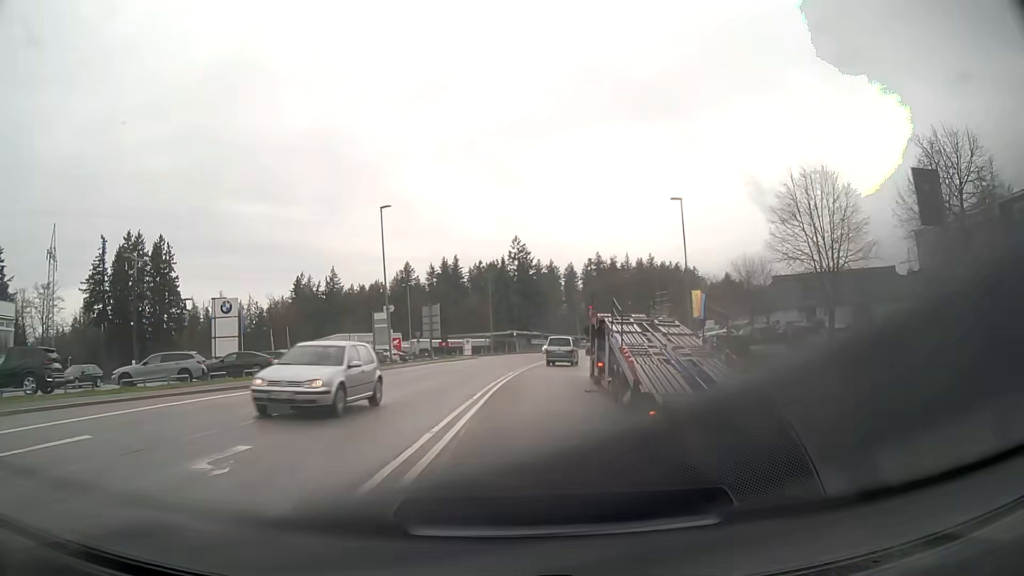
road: secondary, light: Day
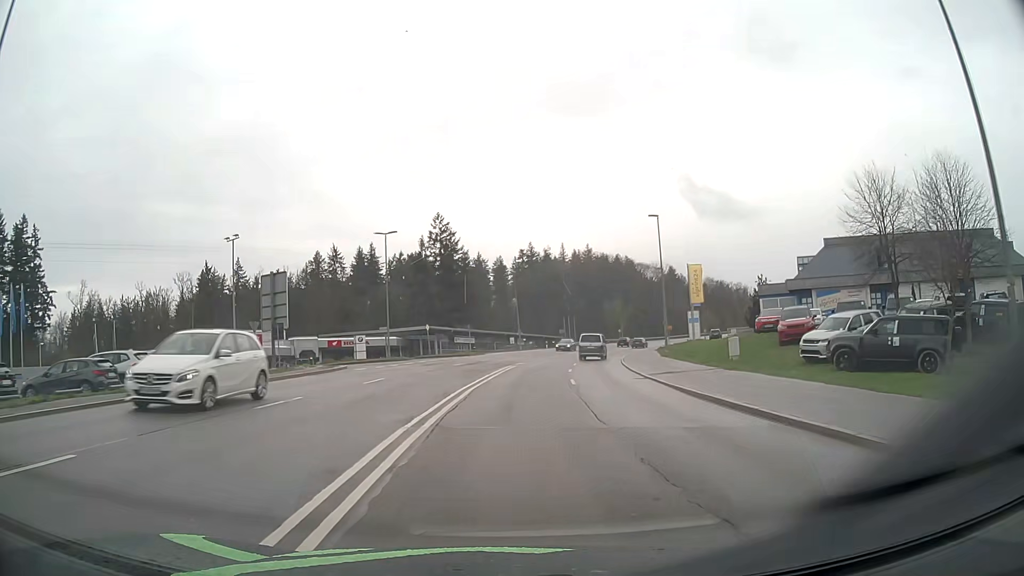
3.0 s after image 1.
(+1.6, +32.9) m; +6°
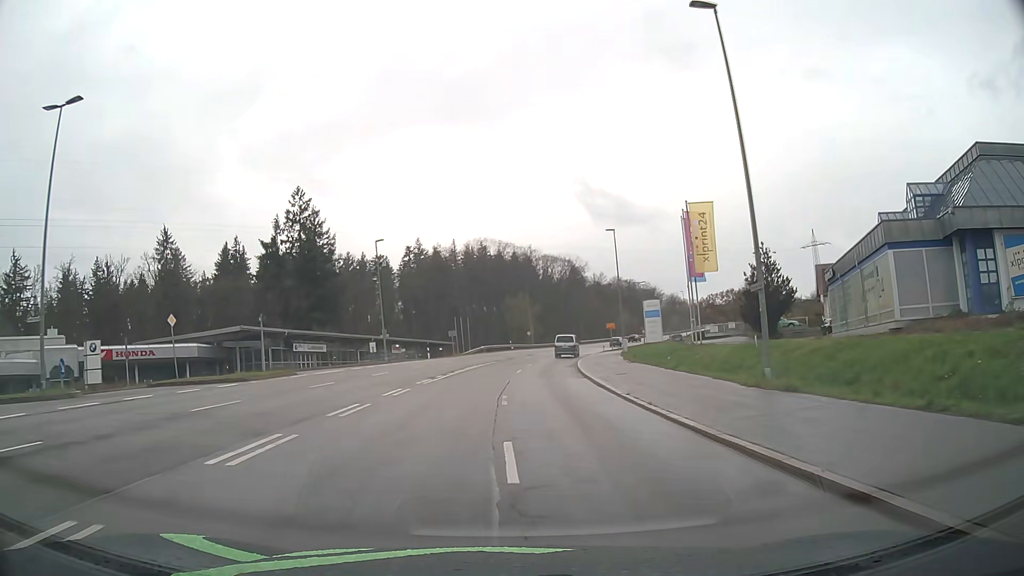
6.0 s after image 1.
(+3.0, +33.9) m; +10°
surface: asphalt
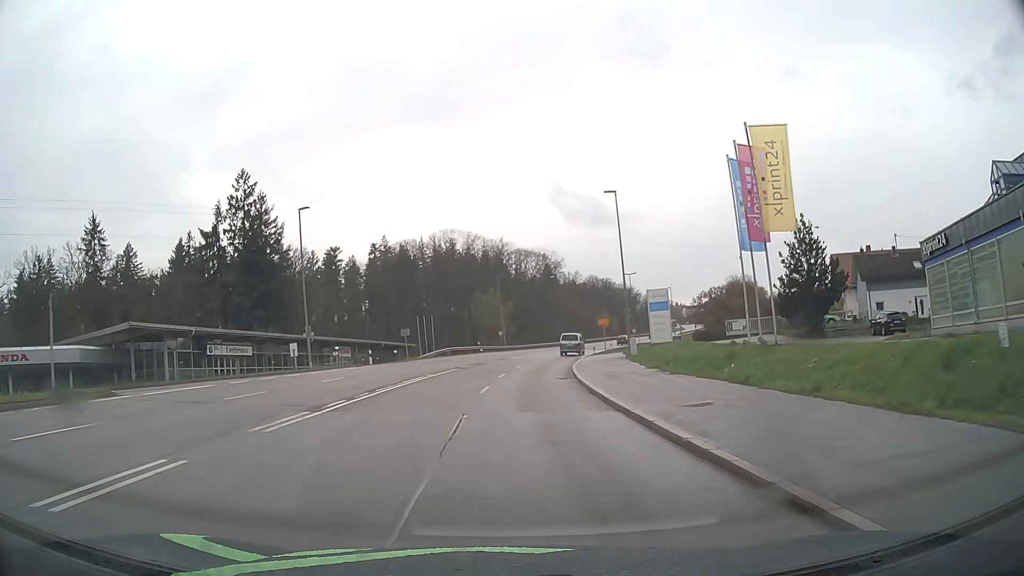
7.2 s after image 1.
(+0.3, +14.6) m; +2°
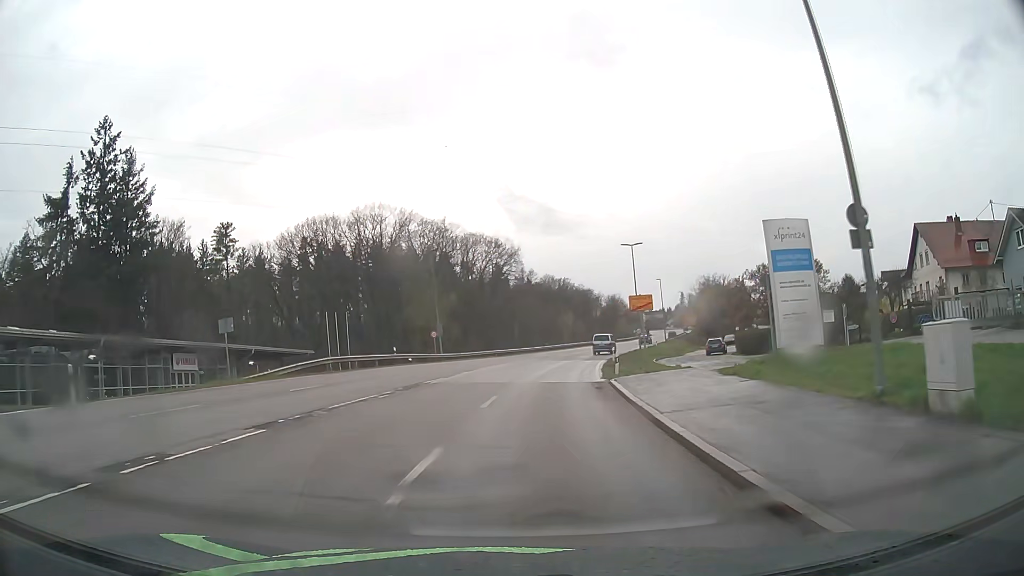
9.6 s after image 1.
(+0.8, +31.4) m; +4°
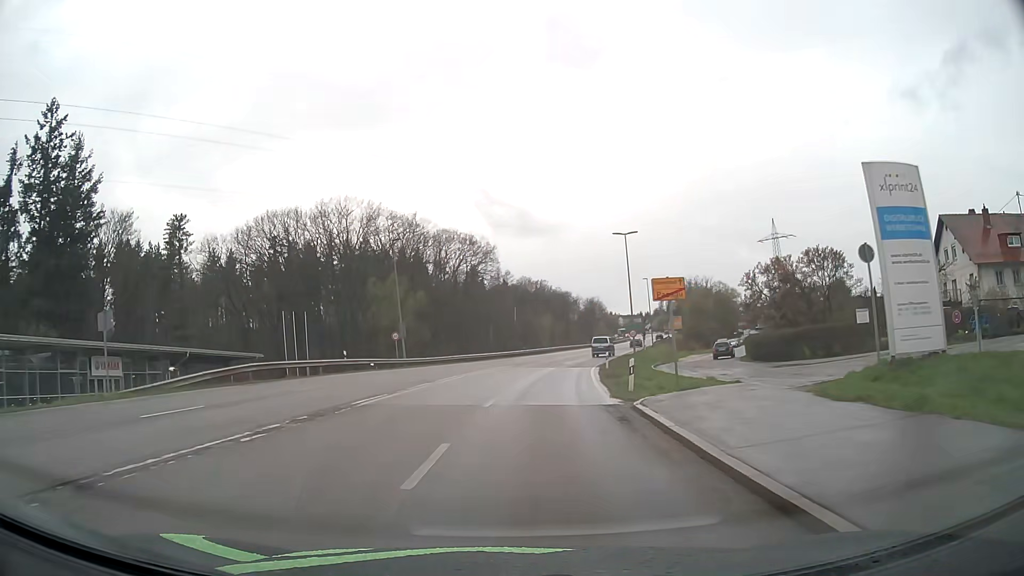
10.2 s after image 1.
(+0.1, +8.1) m; +2°
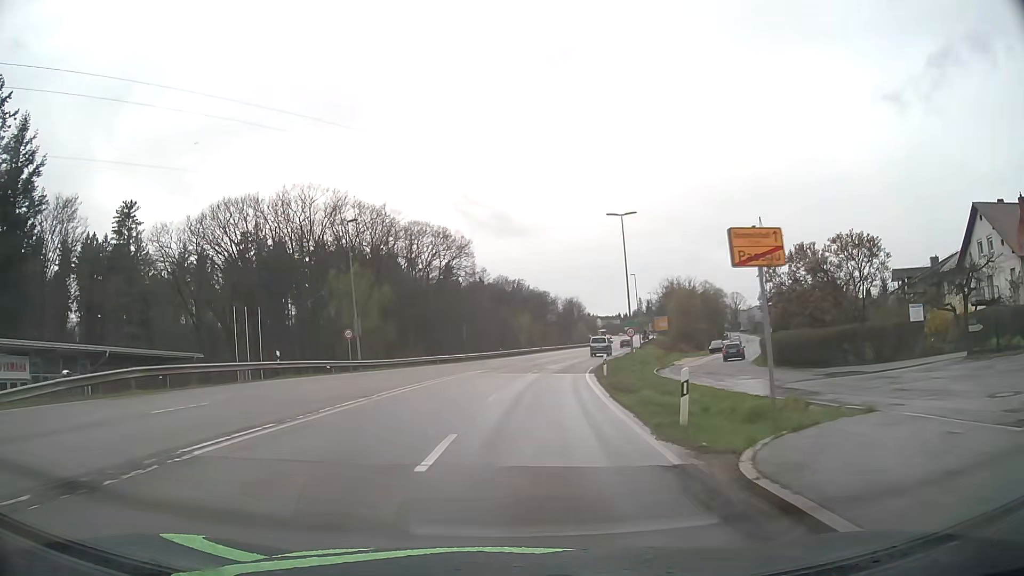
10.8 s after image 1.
(+0.2, +8.2) m; +2°
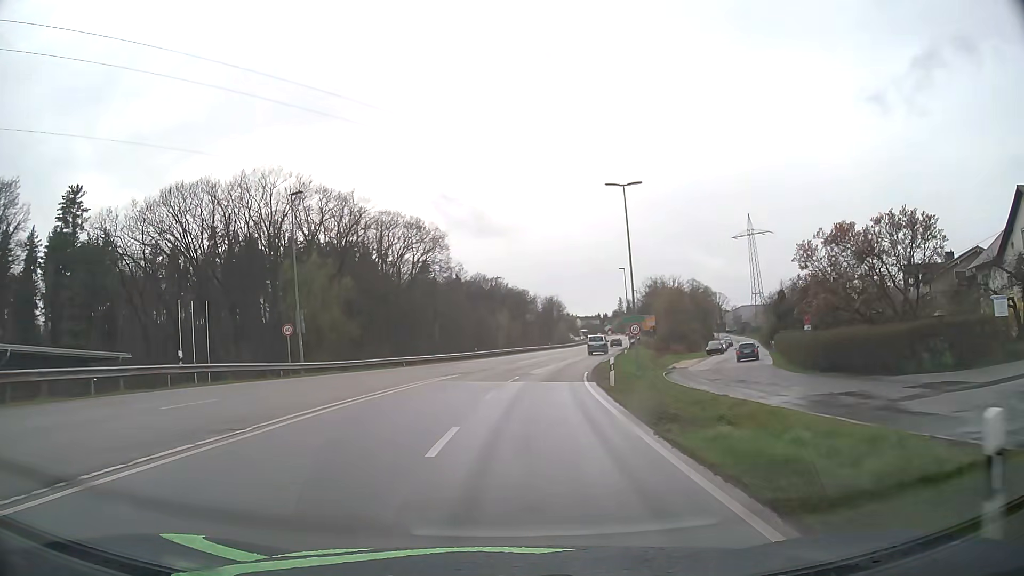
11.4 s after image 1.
(+0.1, +8.3) m; +2°
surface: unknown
(0, +10) (+1, +20) (+2, +30) (+3, +40) (+4, +50) (+6, +60) (+8, +69) (+10, +79) (+13, +89) (+15, +99) m
